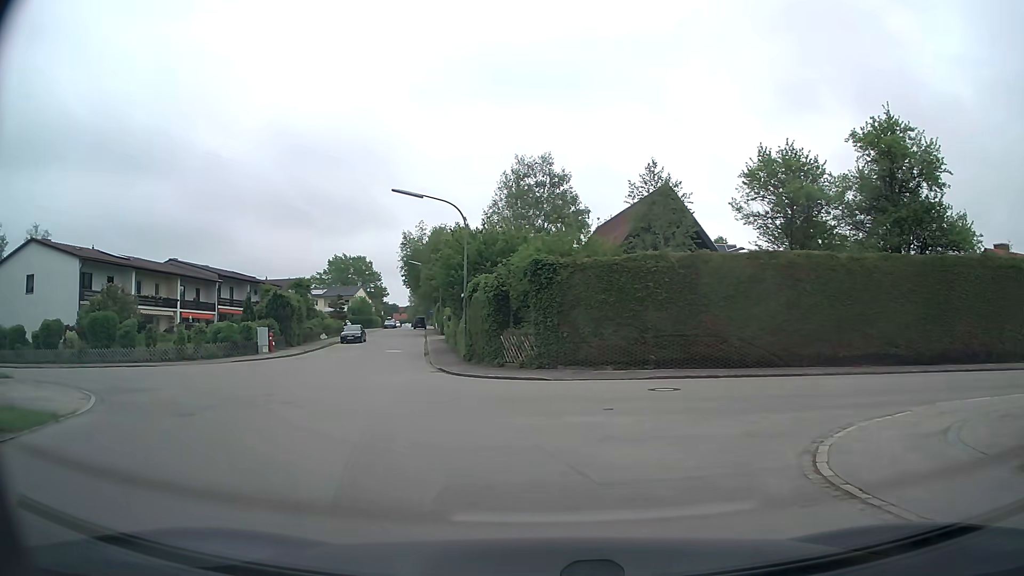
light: Day
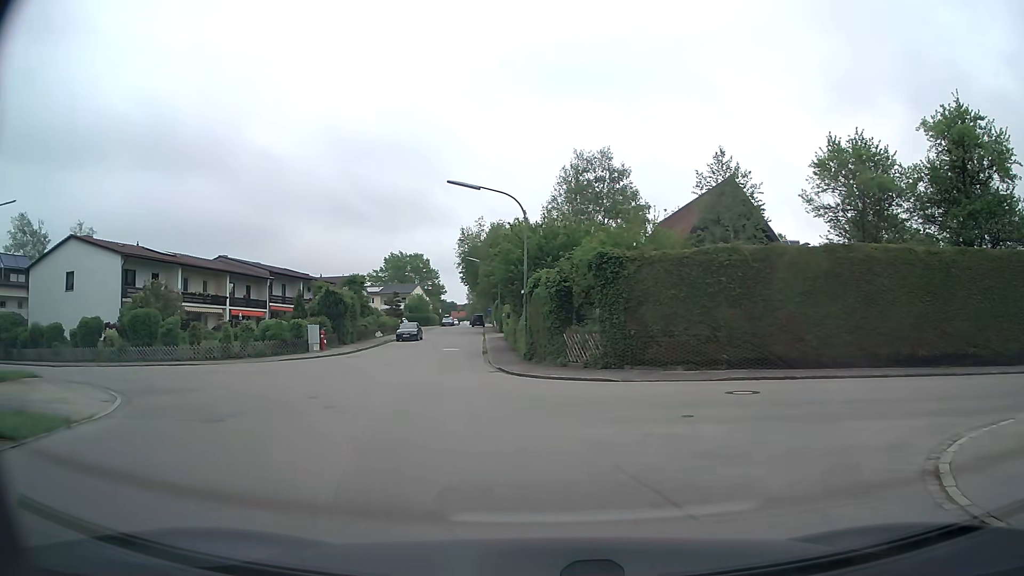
(0.0, +1.3) m; -4°
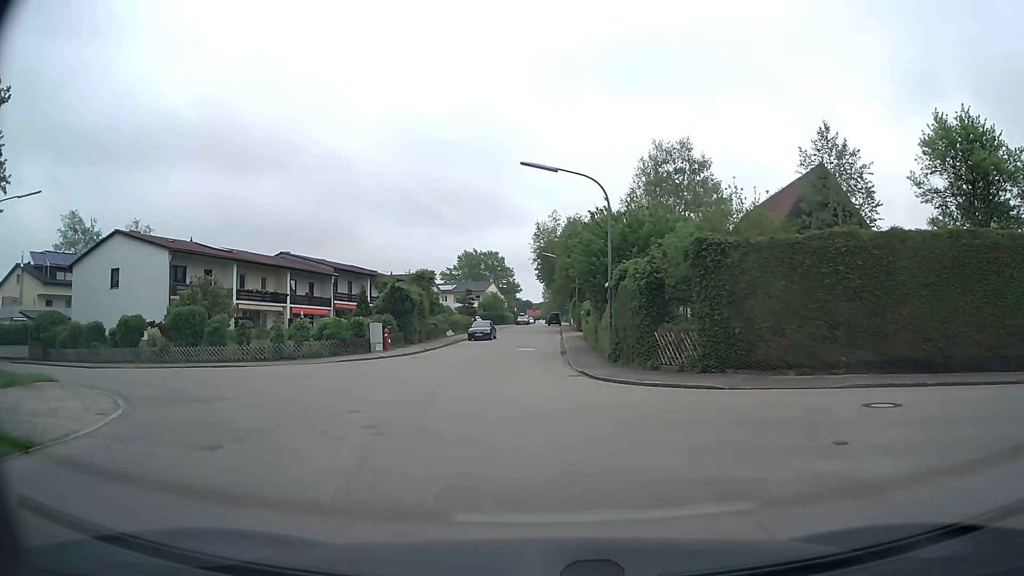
(-0.2, +3.0) m; -6°
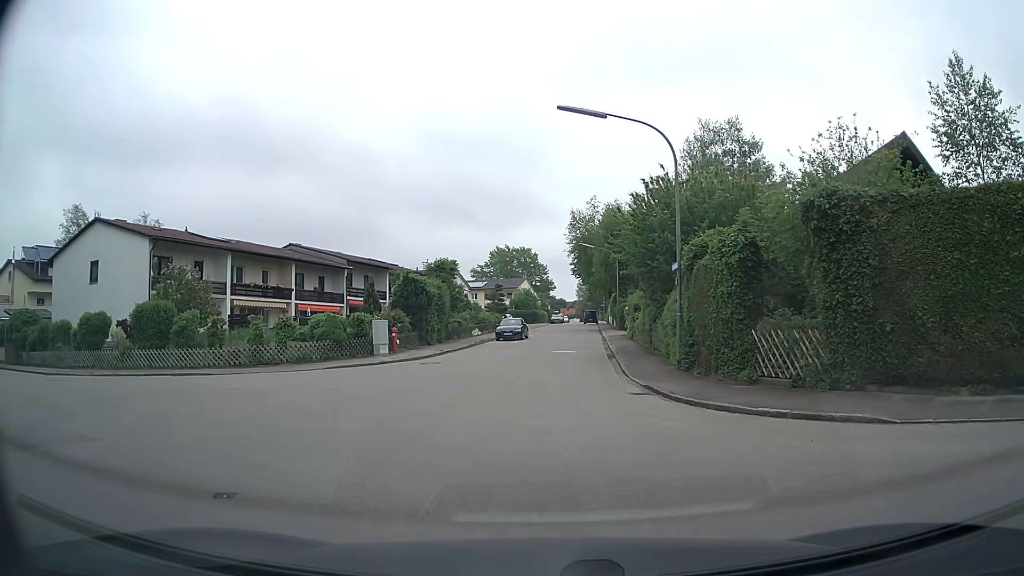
(-0.3, +6.3) m; -3°
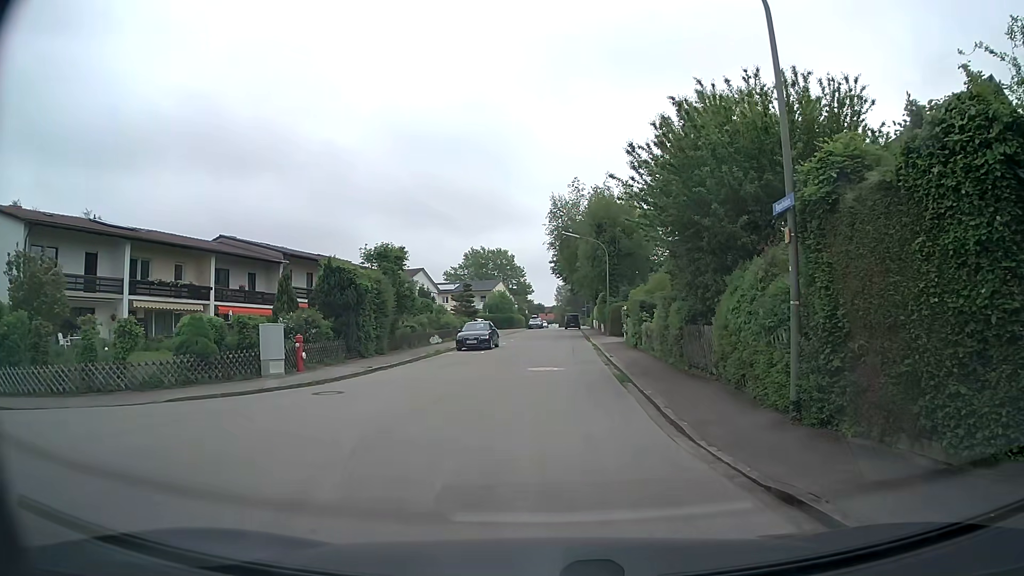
(+0.1, +9.8) m; +2°
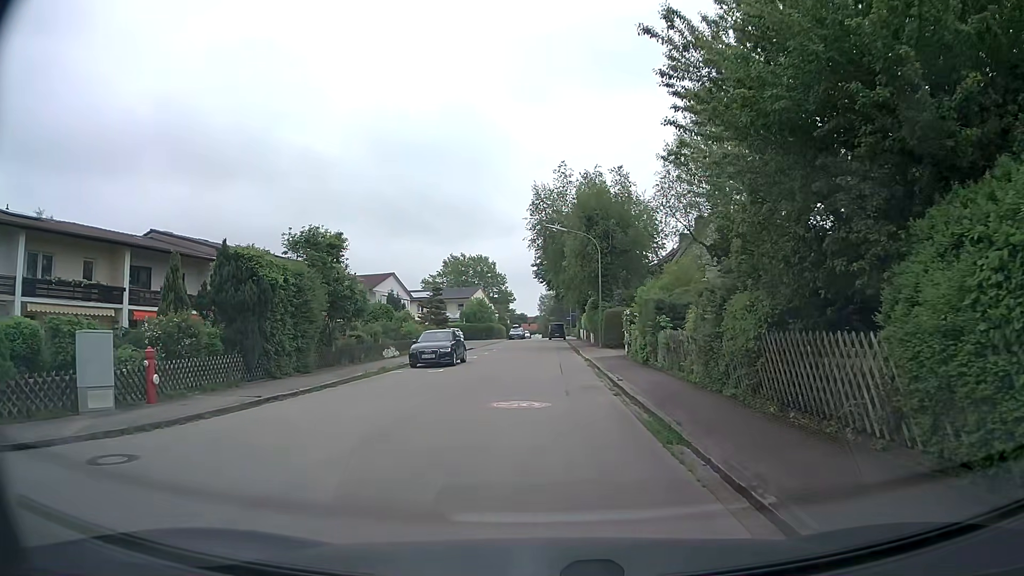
(+0.1, +7.8) m; 0°
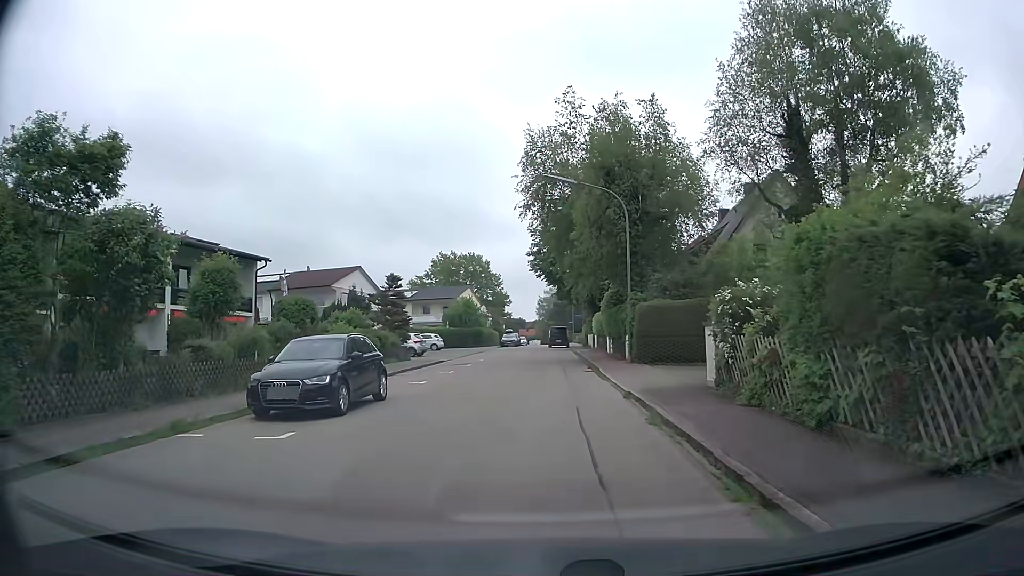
(+0.3, +14.5) m; +3°
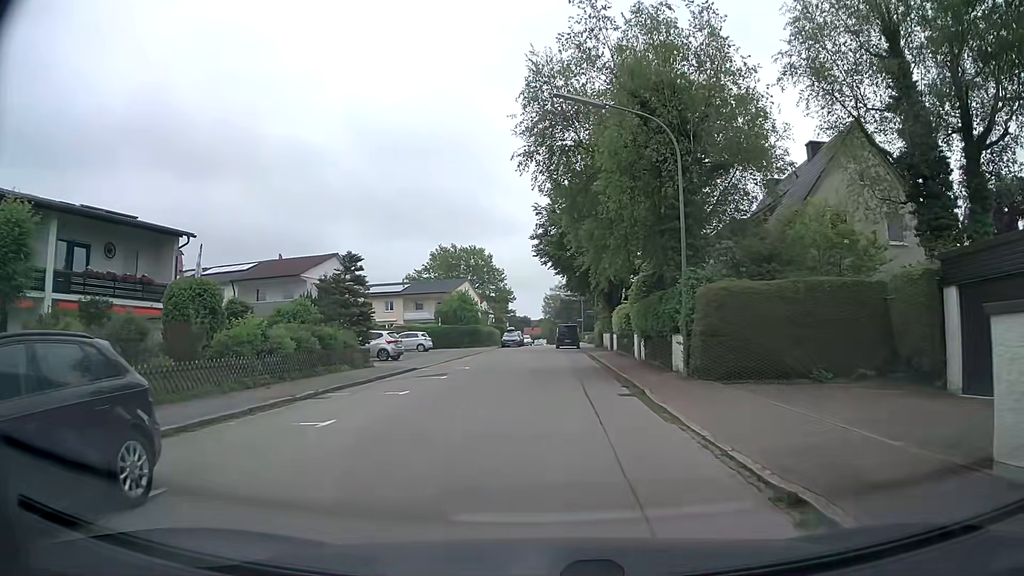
(-0.3, +9.5) m; -2°
(0, +10) (0, +20) (0, +30) (0, +40) (-1, +50) (-1, +60) (0, +70) (+1, +80) (+1, +90) (+1, +100) m
